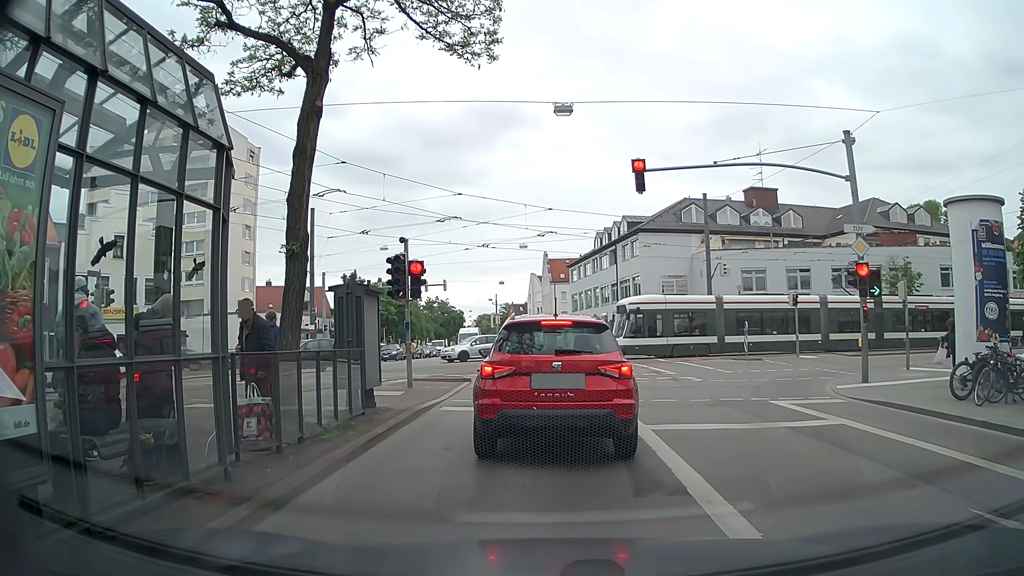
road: tertiary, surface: asphalt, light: Day
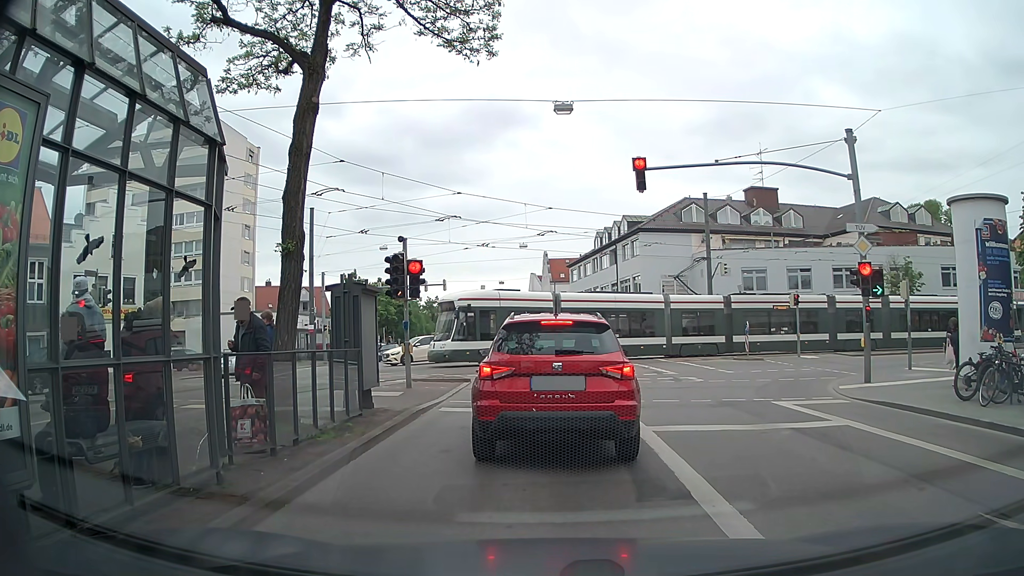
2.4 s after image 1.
(0.0, +0.2) m; 0°
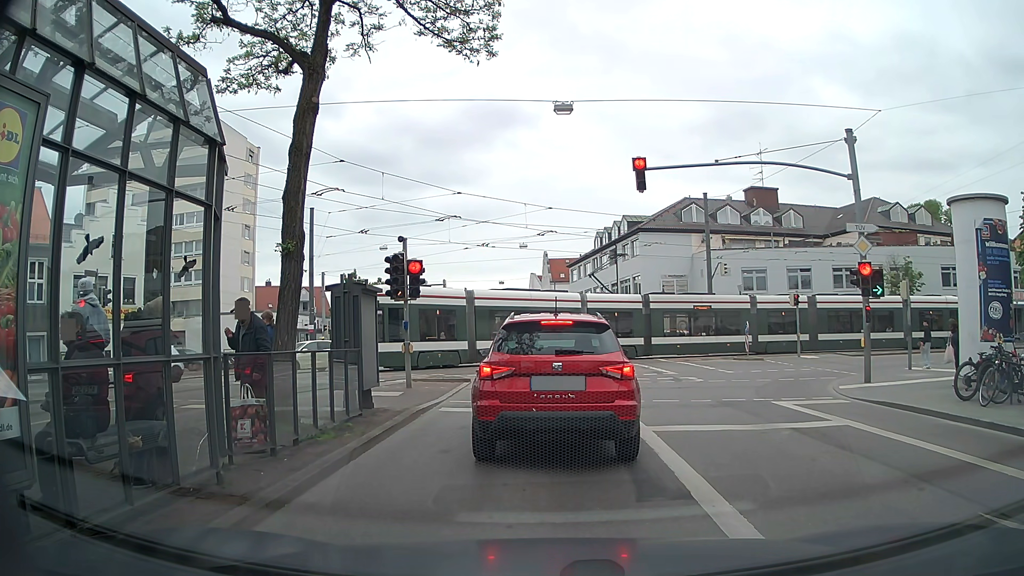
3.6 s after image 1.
(0.0, 0.0) m; 0°
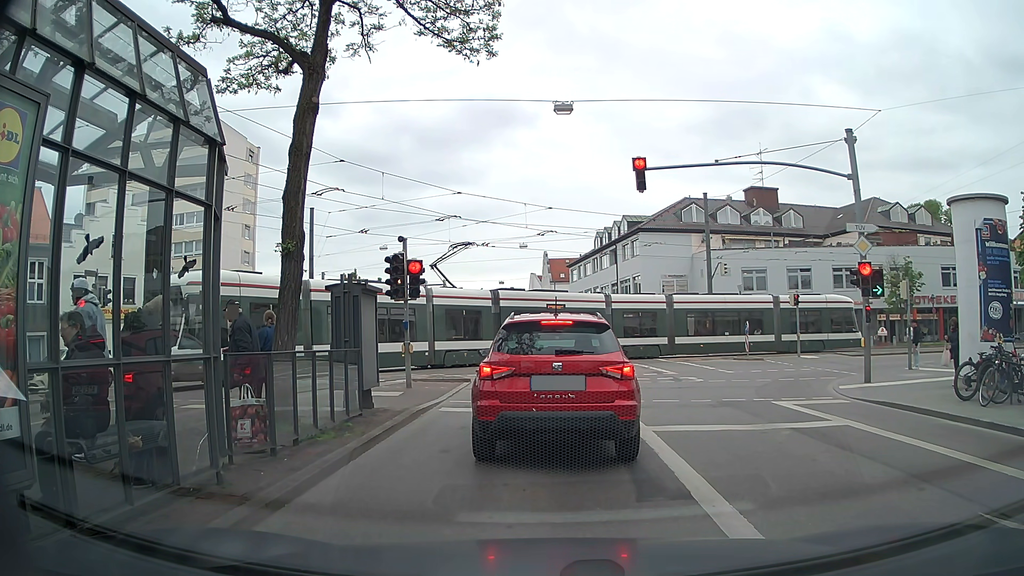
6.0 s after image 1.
(0.0, 0.0) m; 0°
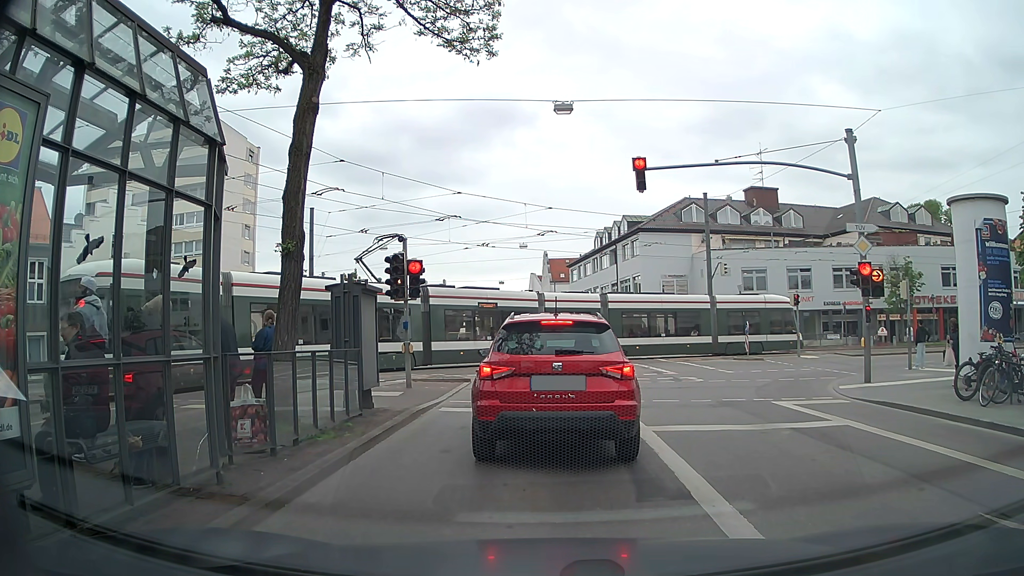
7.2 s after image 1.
(0.0, 0.0) m; 0°
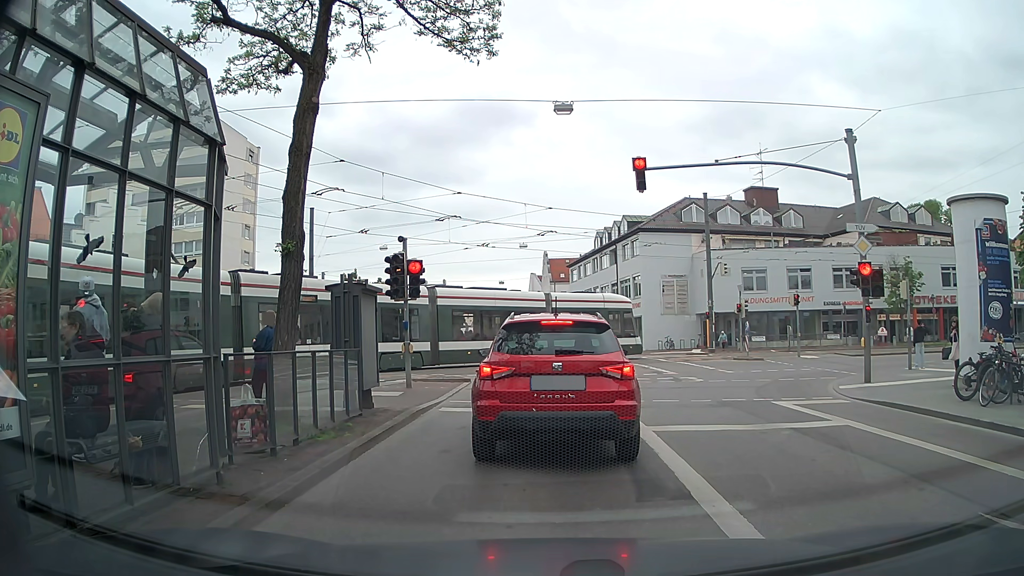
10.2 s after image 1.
(0.0, 0.0) m; 0°
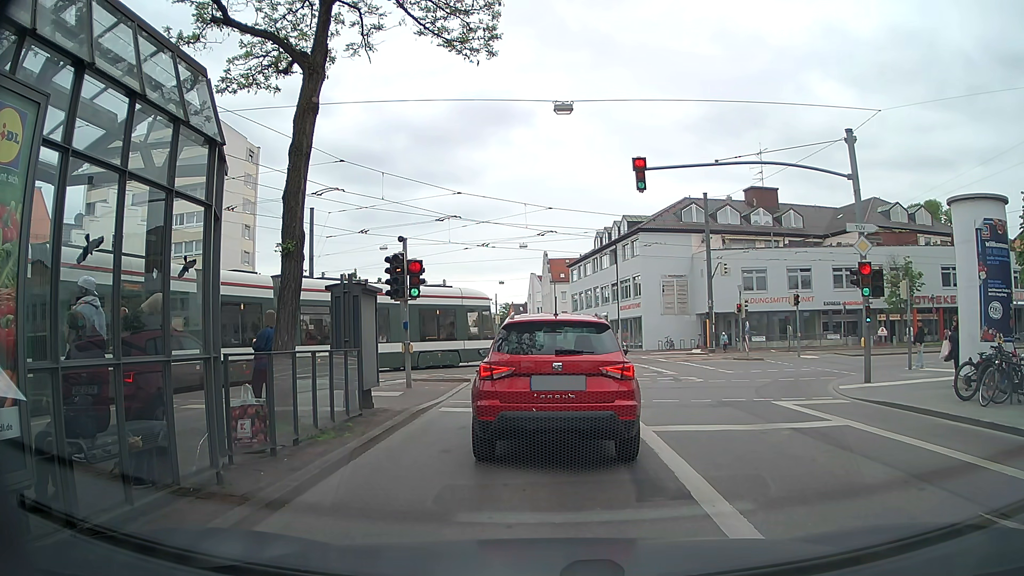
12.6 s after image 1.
(0.0, 0.0) m; 0°
